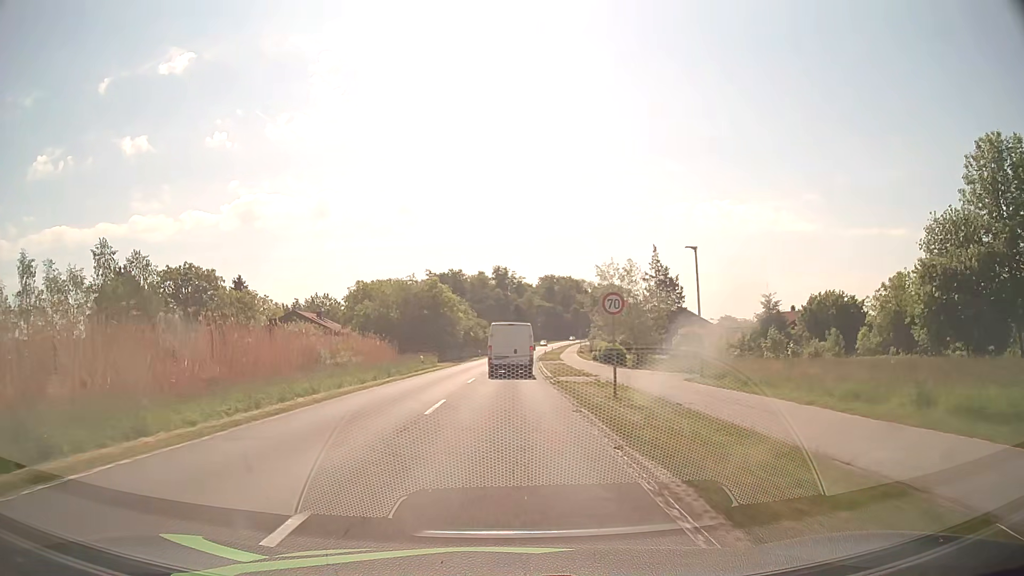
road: secondary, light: Day
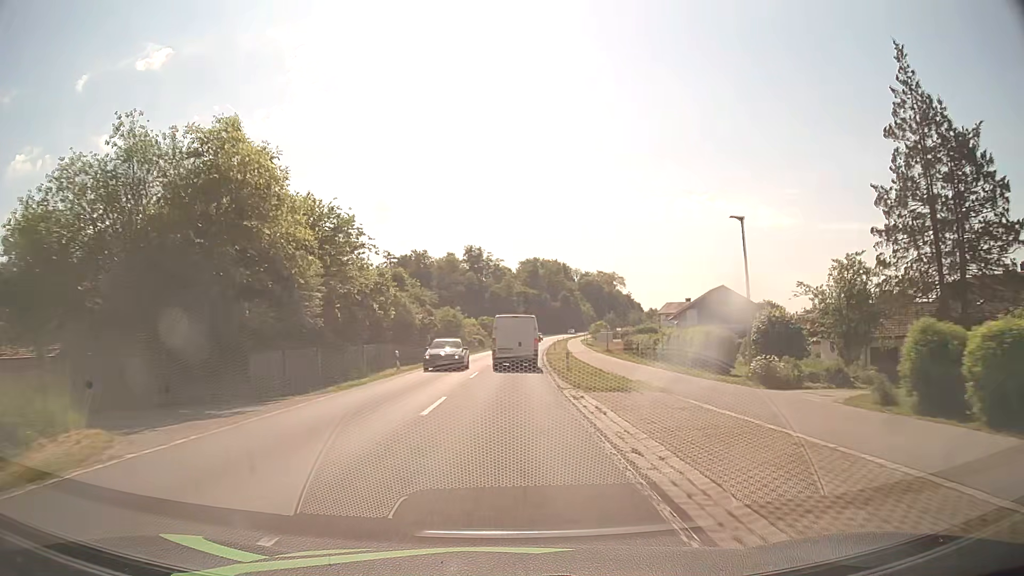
(+0.6, +49.6) m; +2°
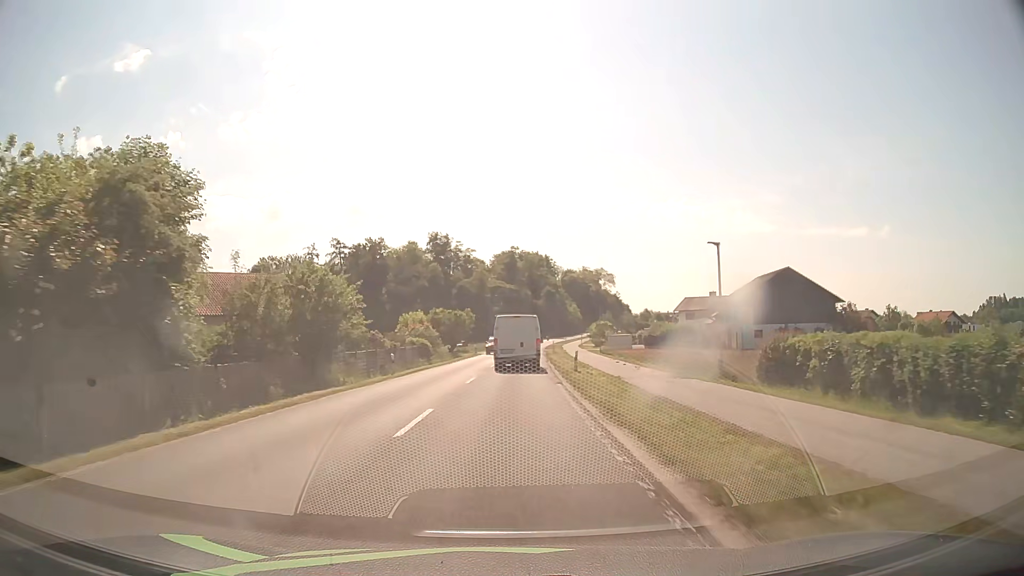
(+0.8, +39.5) m; +2°
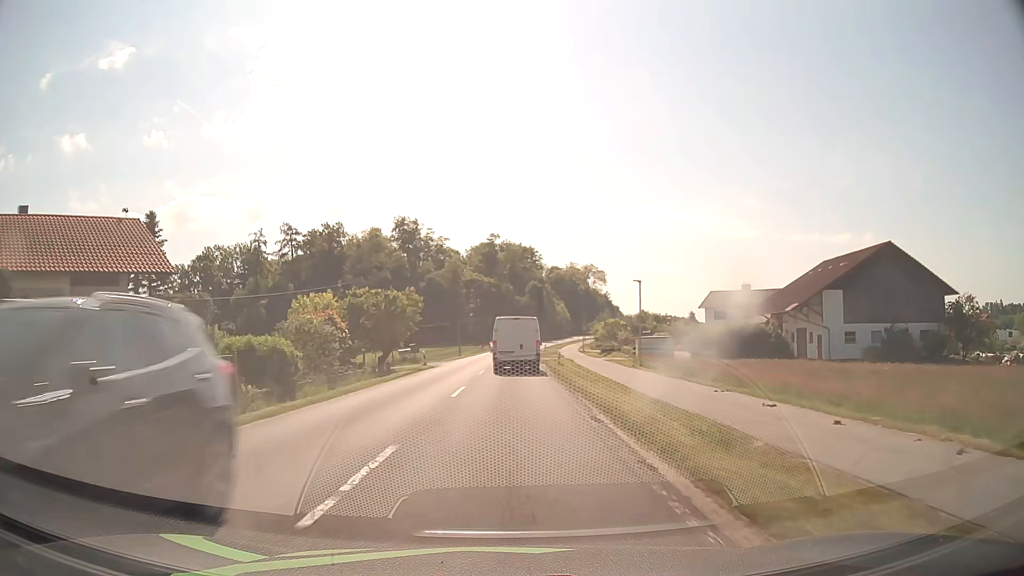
(+0.5, +28.9) m; +2°
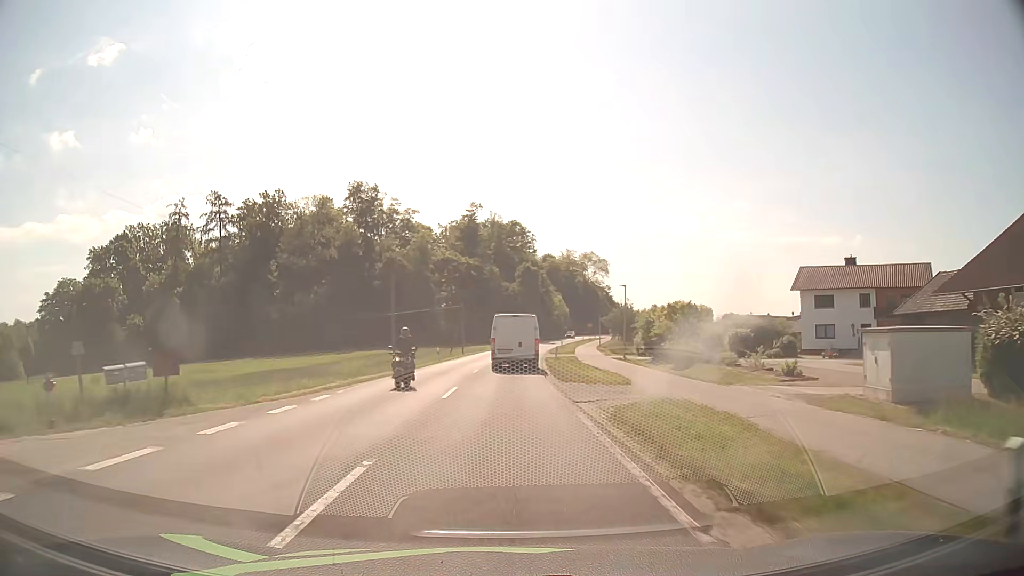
(+0.6, +37.5) m; +1°
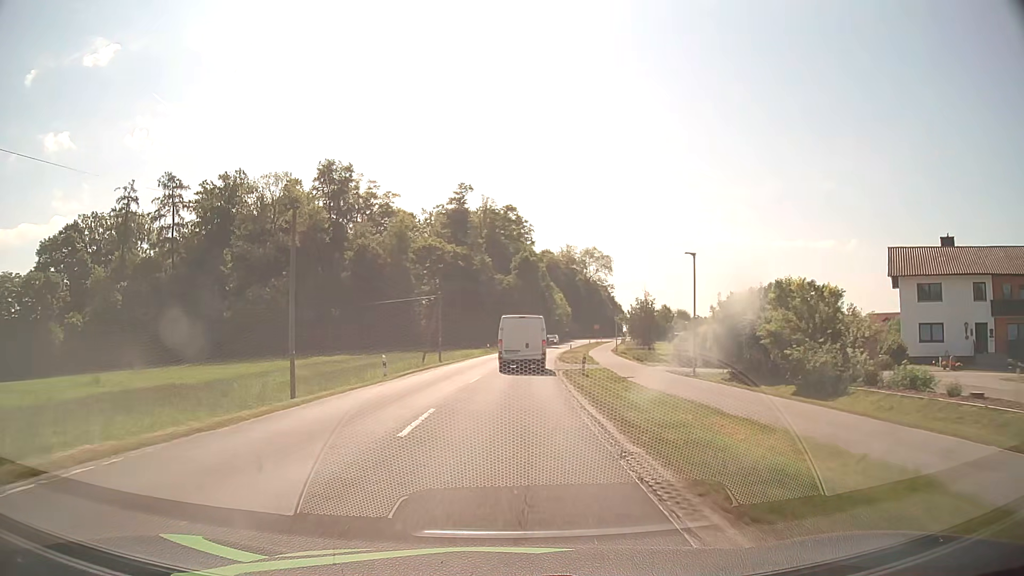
(0.0, +18.5) m; 0°
